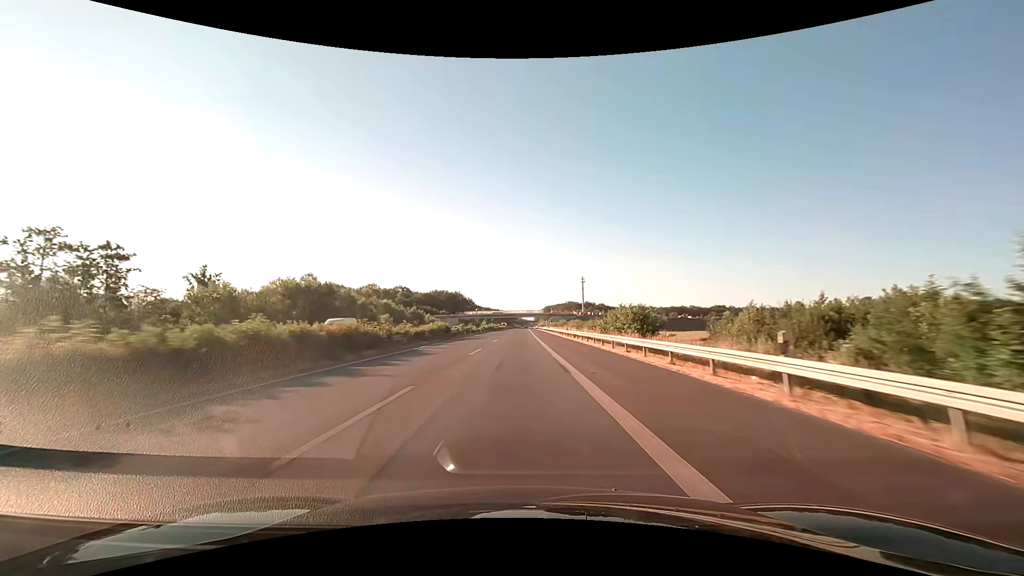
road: motorway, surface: asphalt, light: Day
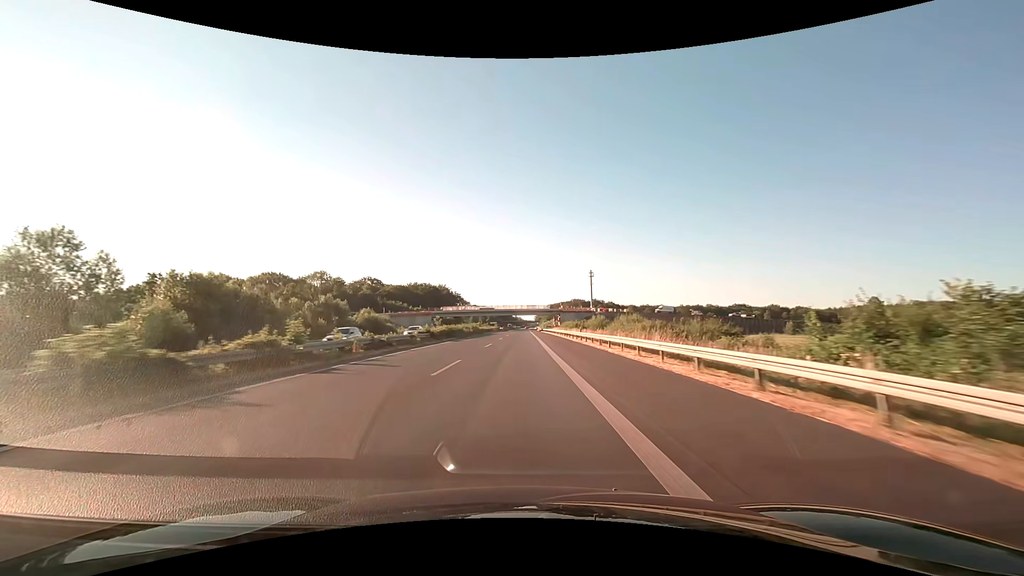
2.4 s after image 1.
(0.0, +63.2) m; 0°
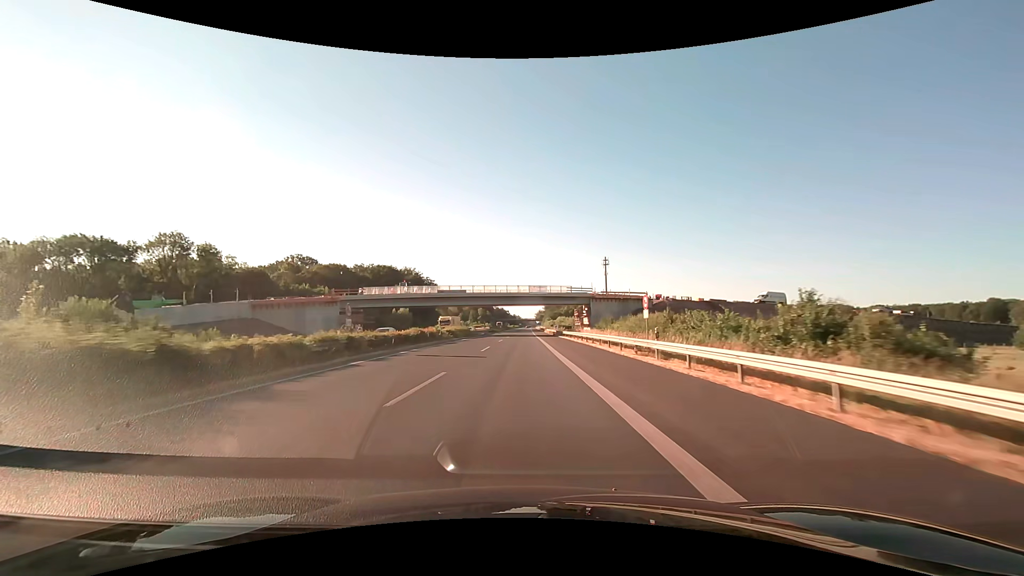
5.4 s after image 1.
(0.0, +78.9) m; 0°
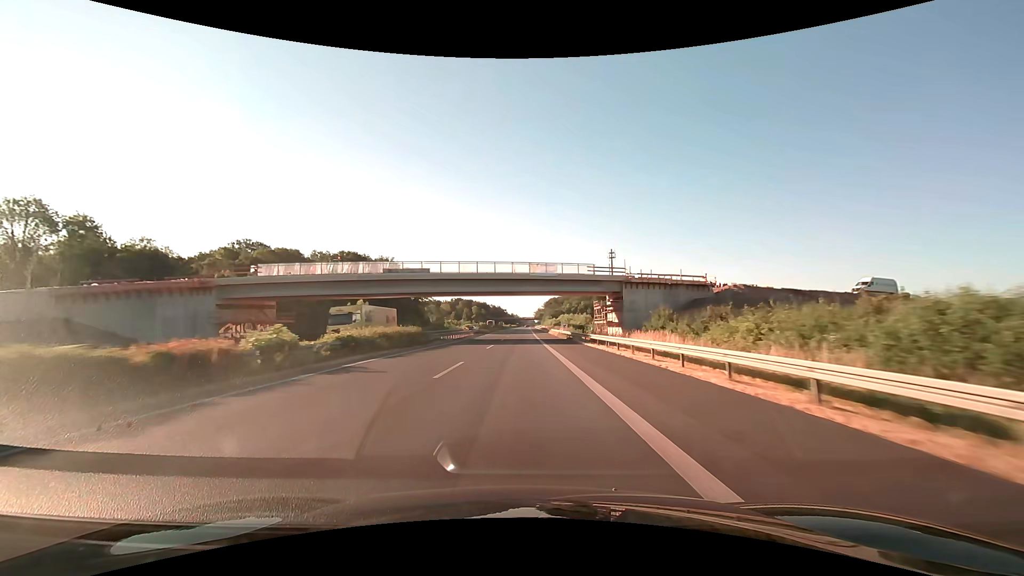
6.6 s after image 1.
(+0.1, +31.6) m; 0°
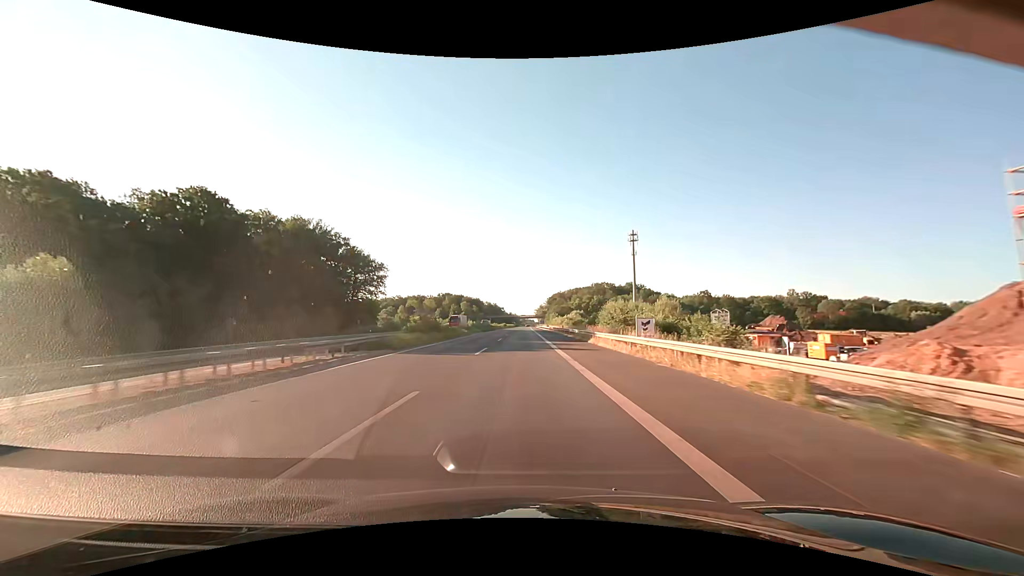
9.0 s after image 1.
(-0.1, +63.3) m; 0°
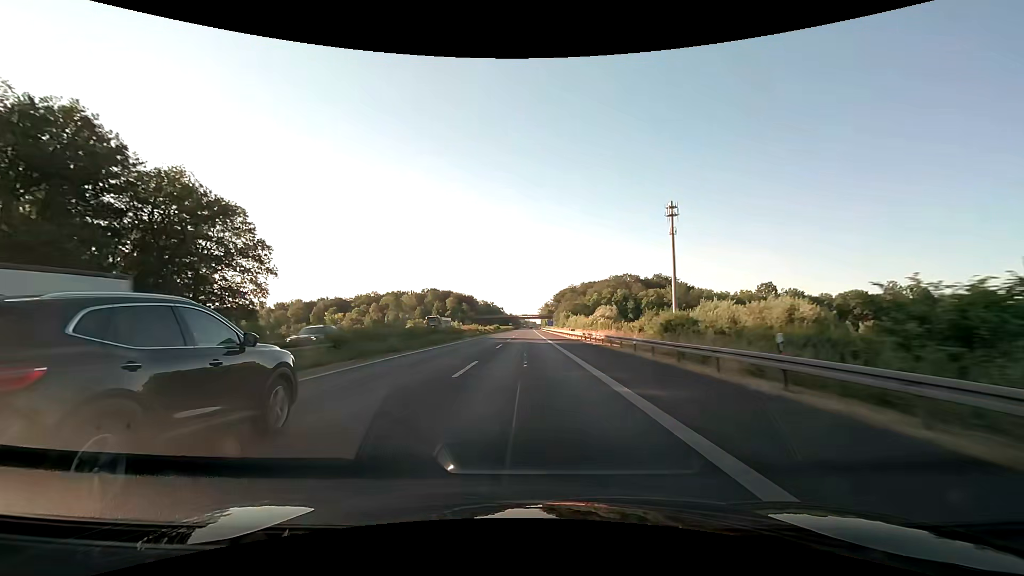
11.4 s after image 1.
(-0.3, +63.3) m; 0°
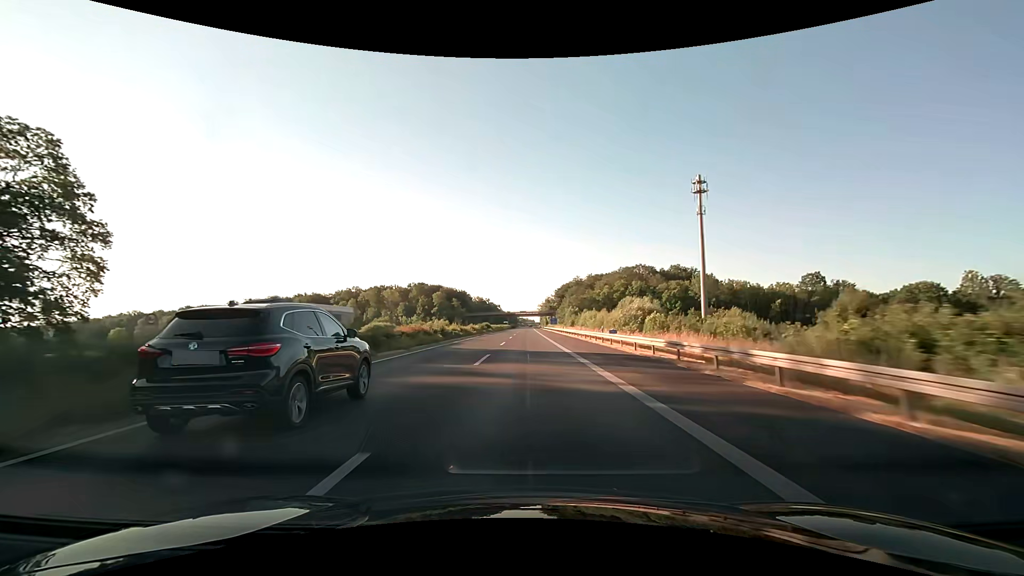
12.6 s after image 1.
(0.0, +31.6) m; 0°
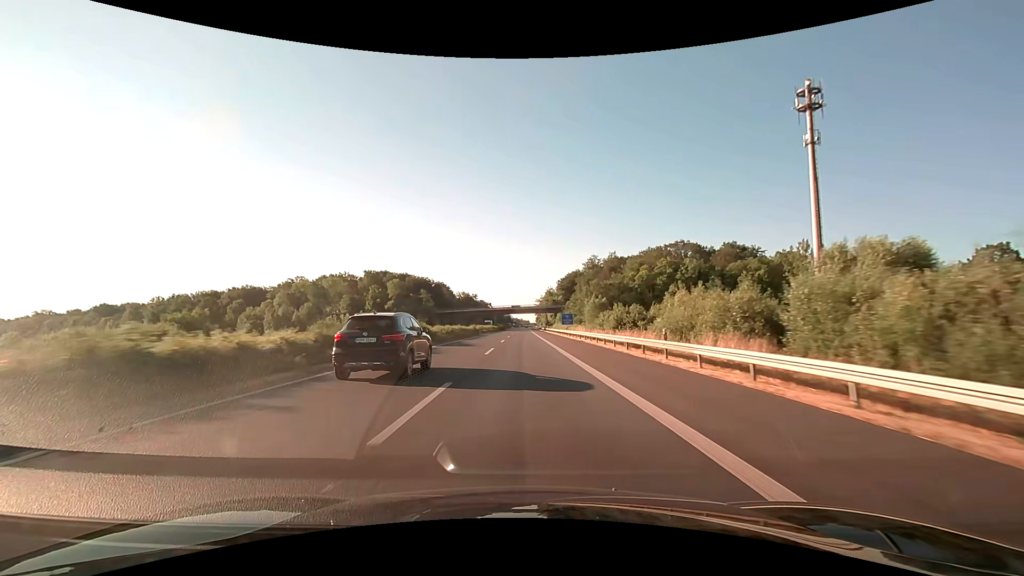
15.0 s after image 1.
(+0.5, +63.2) m; +1°
(0, +10) (0, +20) (0, +30) (0, +40) (0, +50) (0, +60) (0, +70) (0, +80) (0, +90) (0, +100) m
